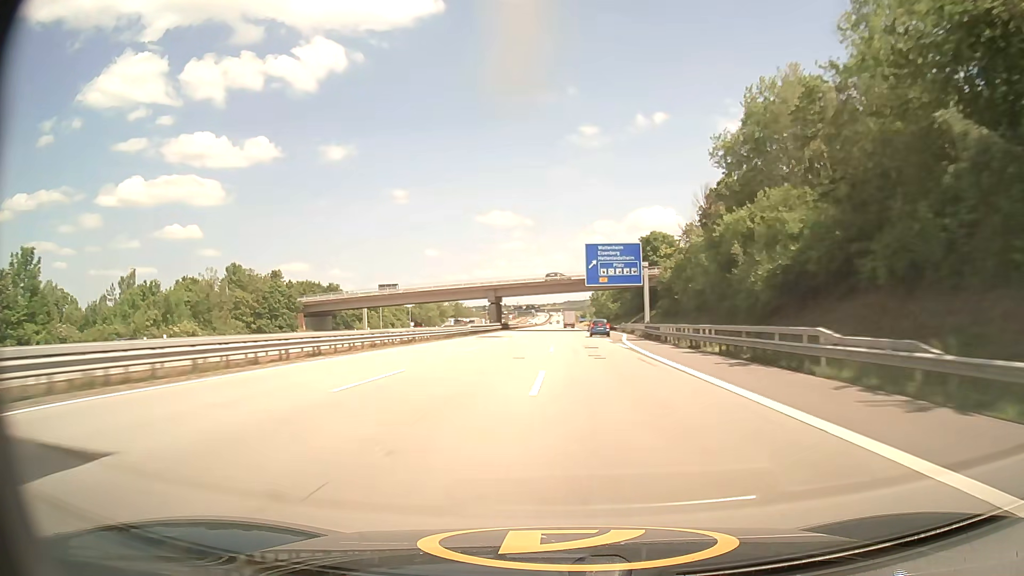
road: motorway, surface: asphalt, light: Day
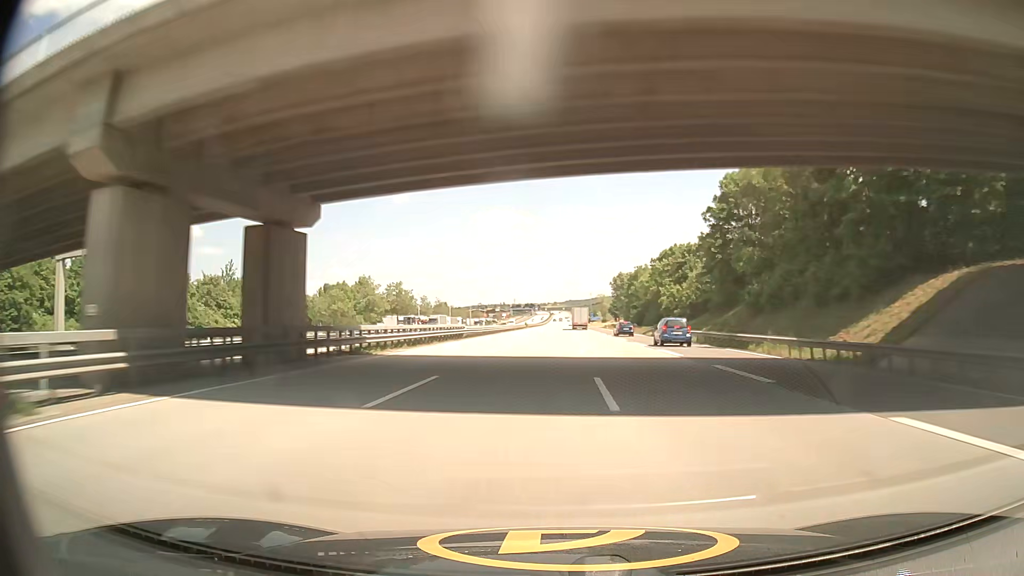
(+0.5, +92.1) m; 0°
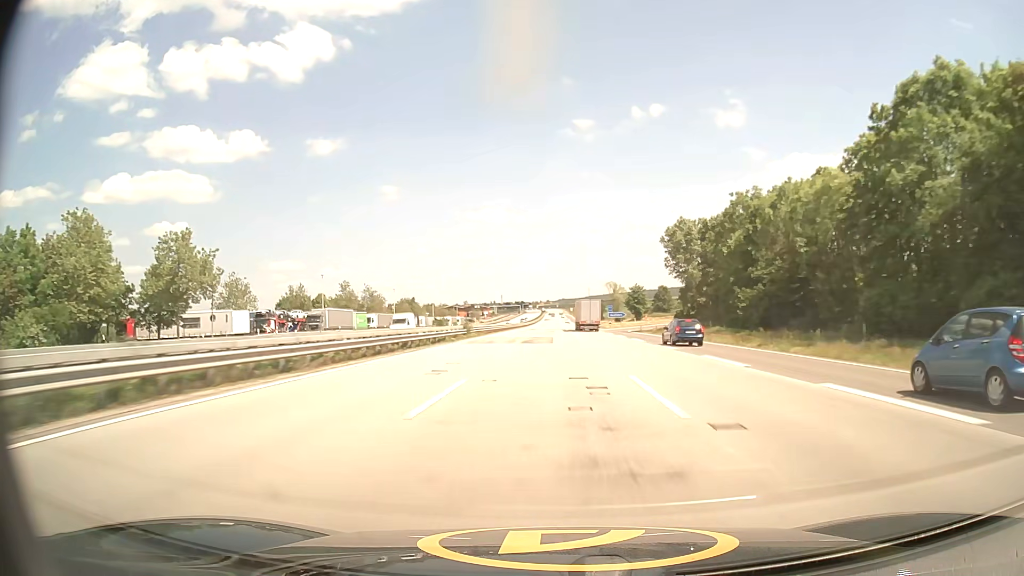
(+0.3, +90.8) m; +1°
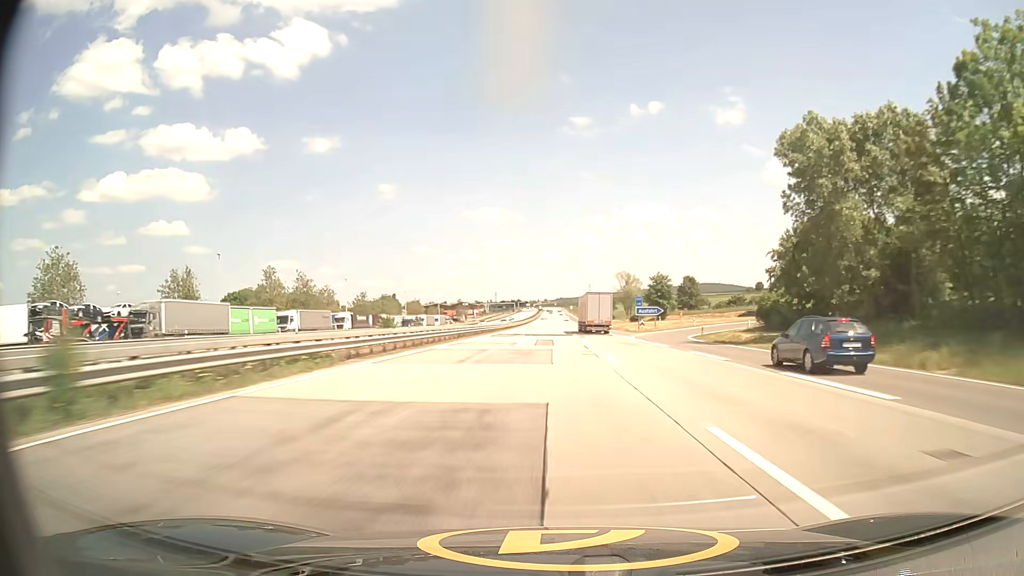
(+0.1, +45.0) m; 0°
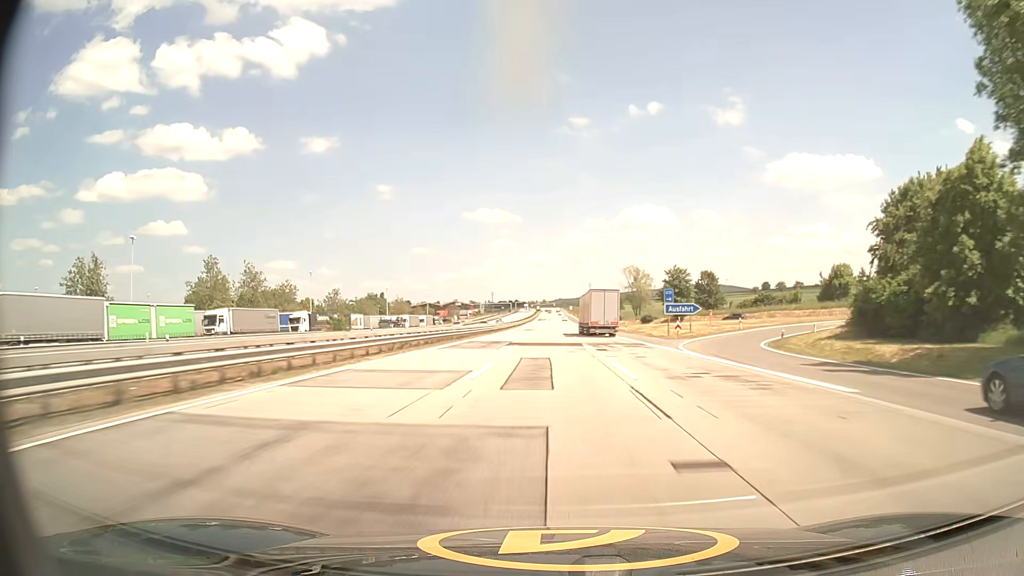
(0.0, +22.4) m; 0°
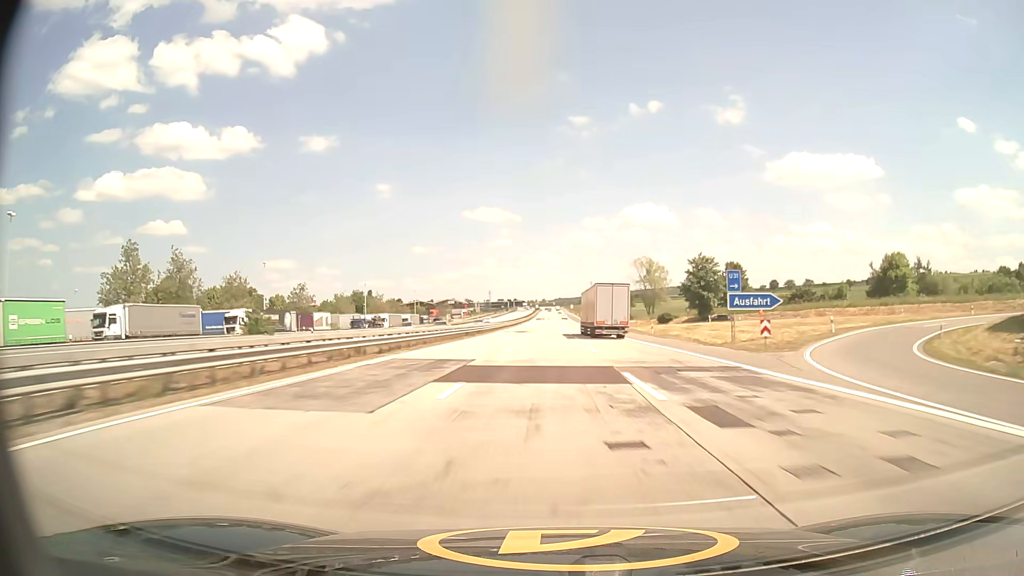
(0.0, +22.3) m; 0°
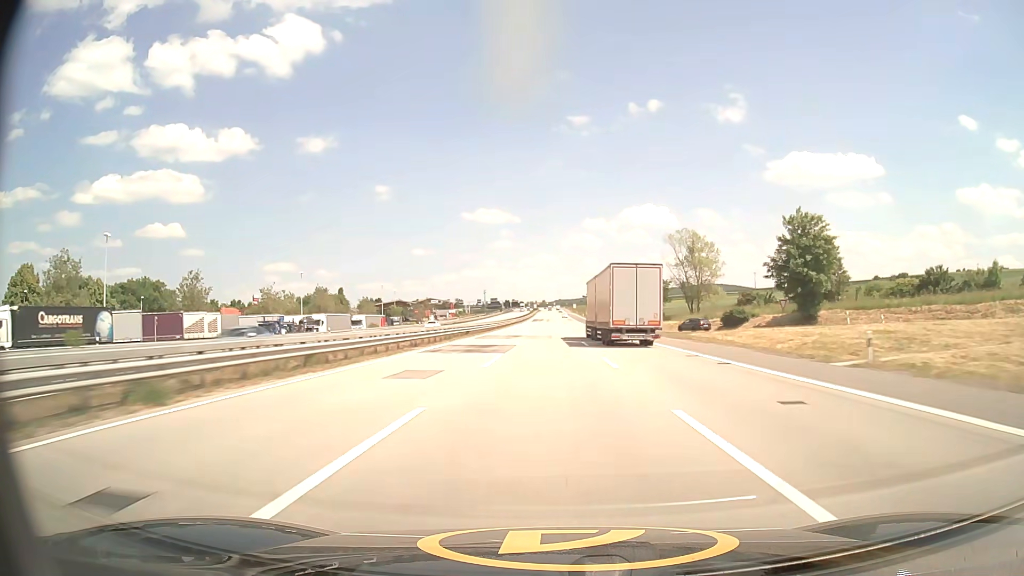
(0.0, +44.4) m; 0°
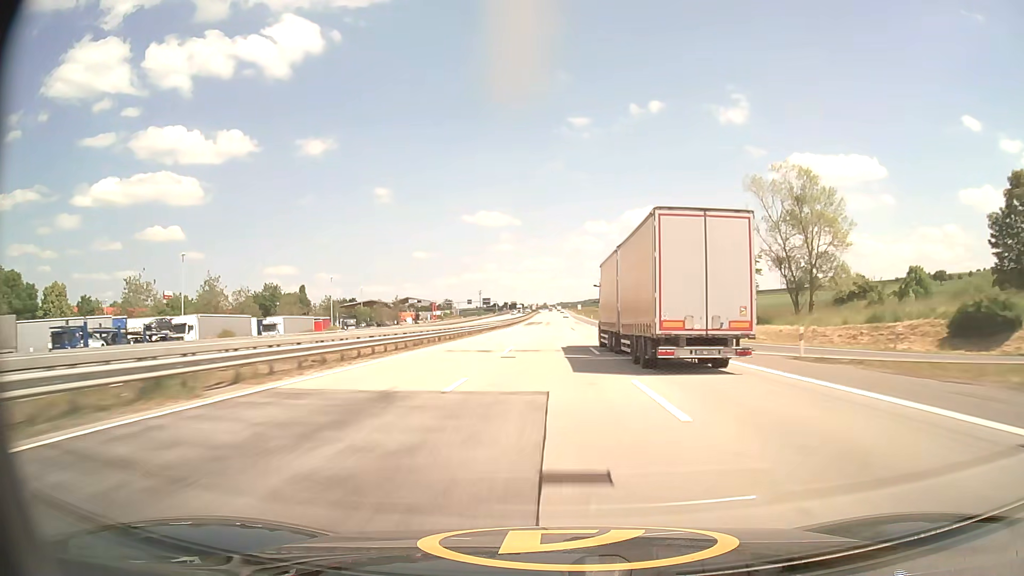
(+0.1, +44.1) m; 0°
(0, +10) (0, +20) (0, +30) (0, +40) (0, +50) (0, +60) (0, +70) (0, +80) (0, +90) (0, +100) m
